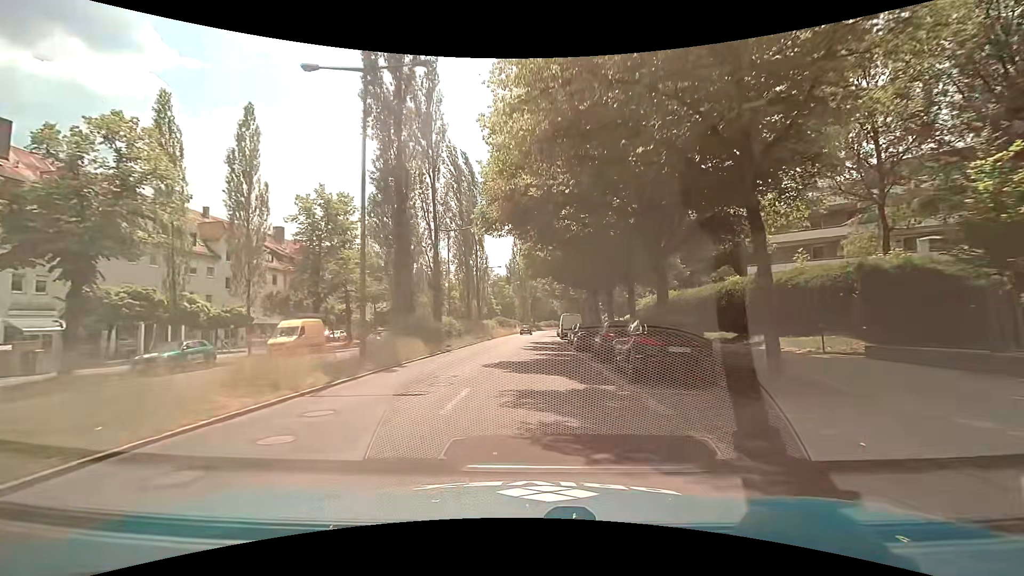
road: secondary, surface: asphalt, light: Day
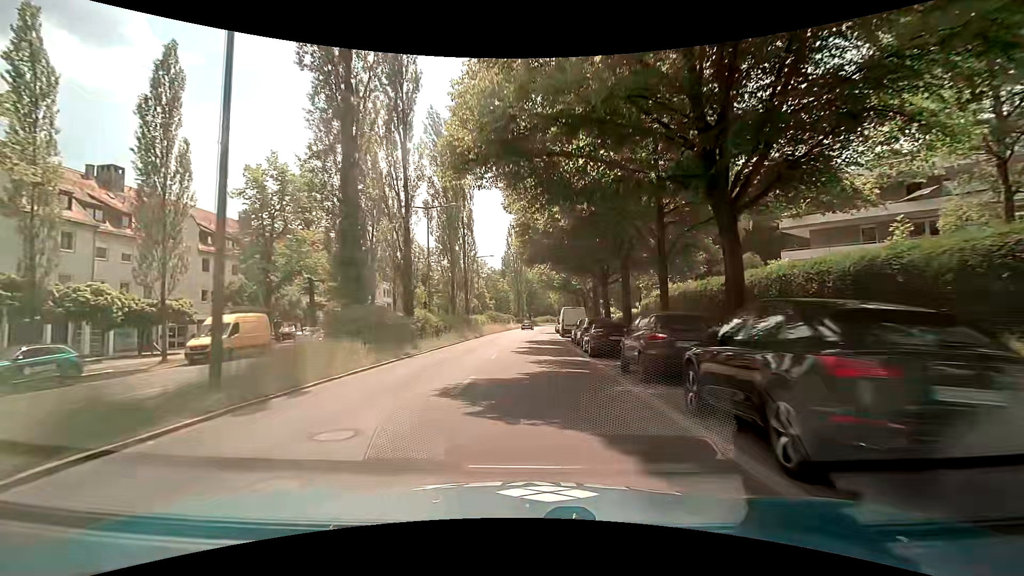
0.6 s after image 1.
(-0.1, +7.5) m; +1°
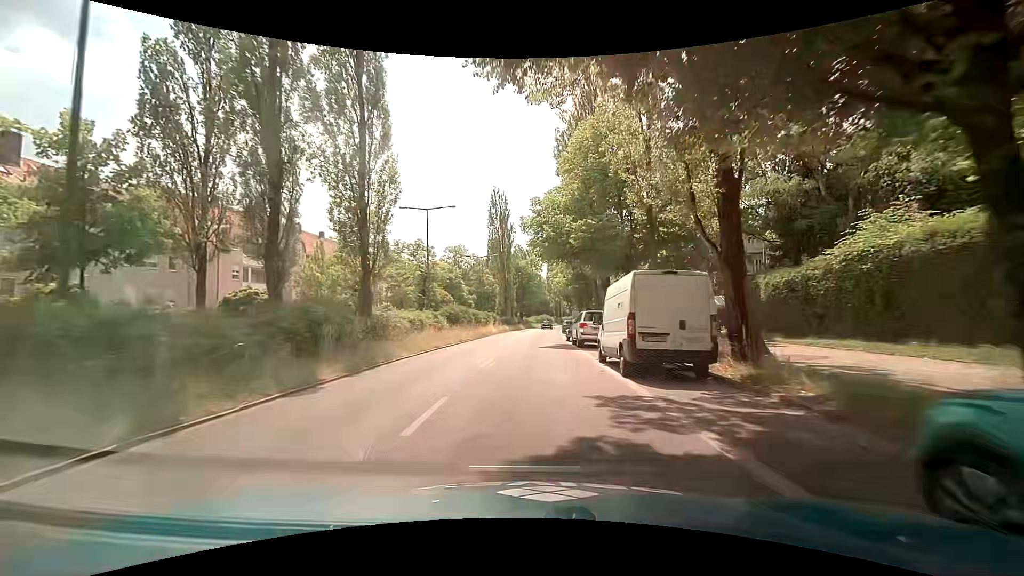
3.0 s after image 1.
(-0.2, +30.4) m; 0°
(0, +10) (0, +20) (+1, +30) (+1, +40) (+1, +50) (+2, +60) (+3, +70) (+3, +80) (+4, +90) (+6, +100) m
